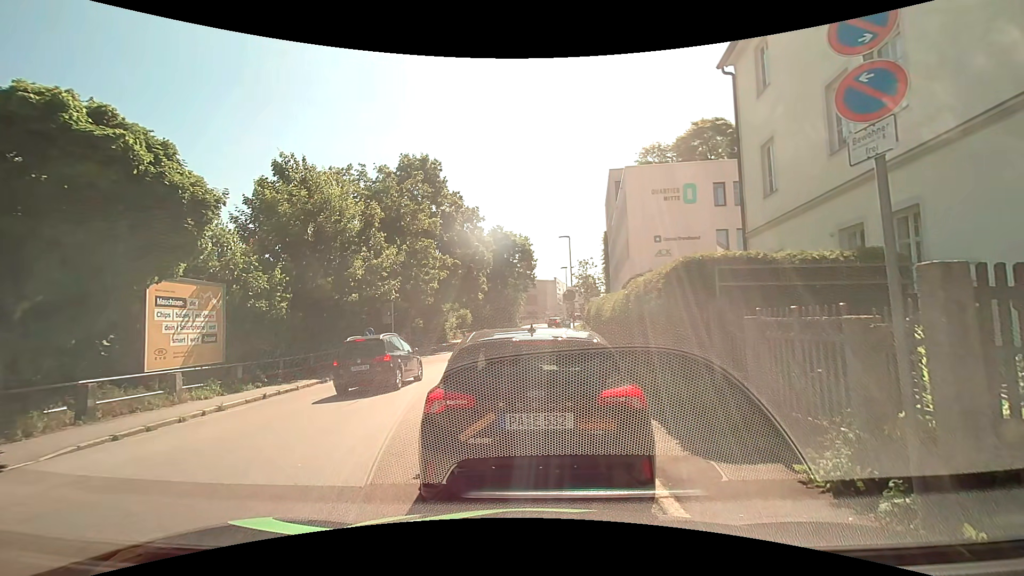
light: Day
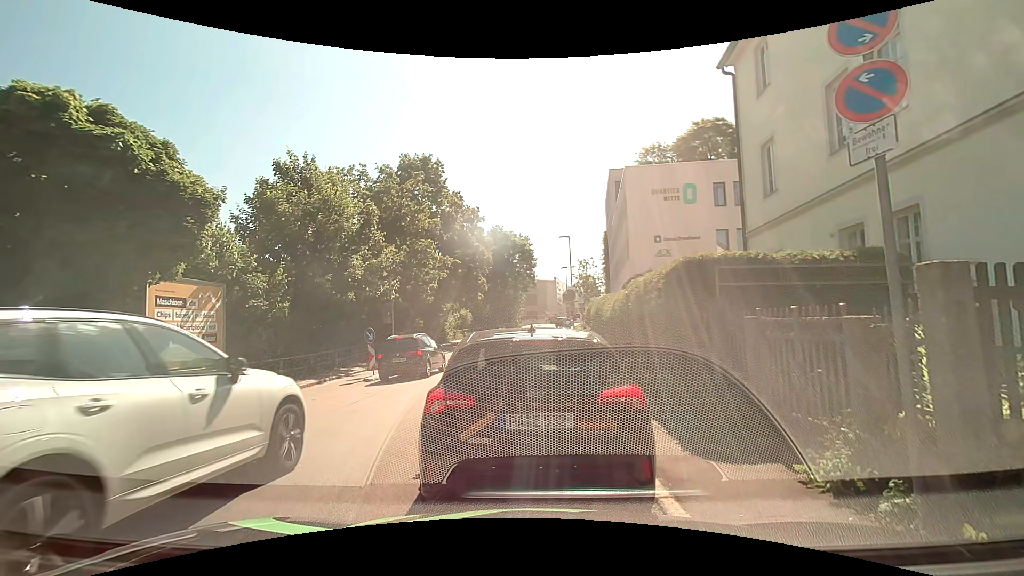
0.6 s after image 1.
(0.0, 0.0) m; 0°
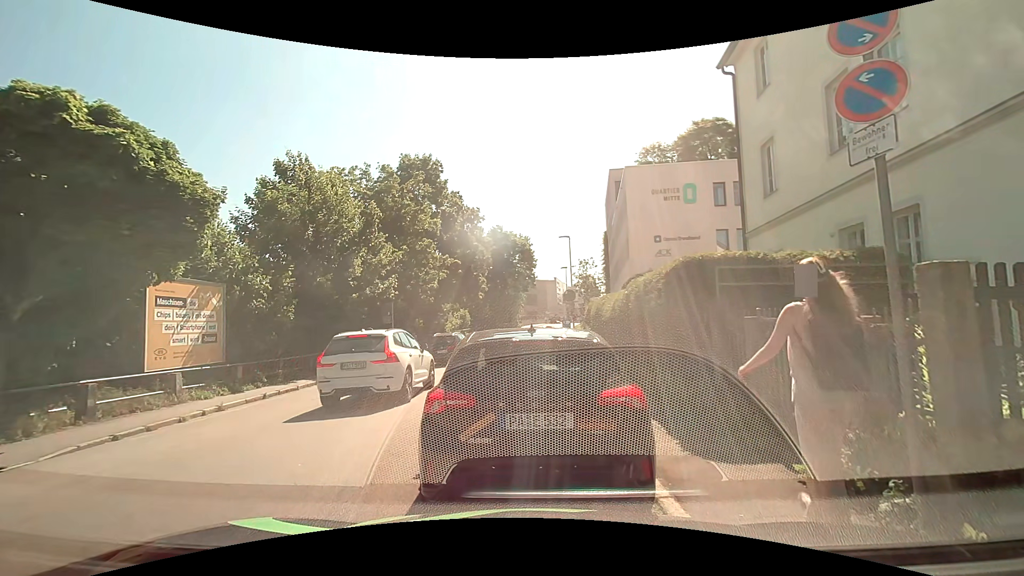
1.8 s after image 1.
(0.0, 0.0) m; 0°
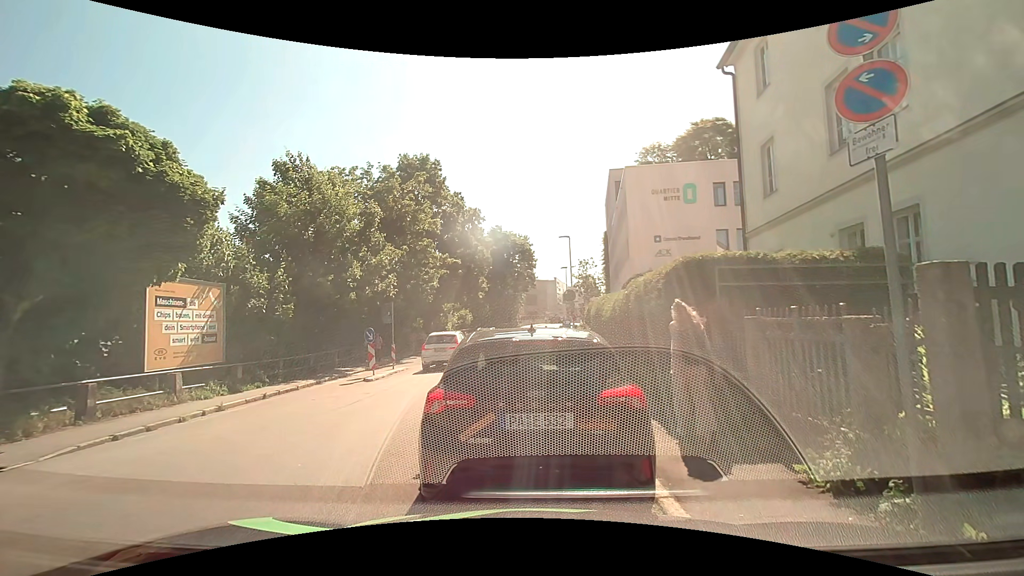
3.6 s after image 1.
(0.0, 0.0) m; 0°
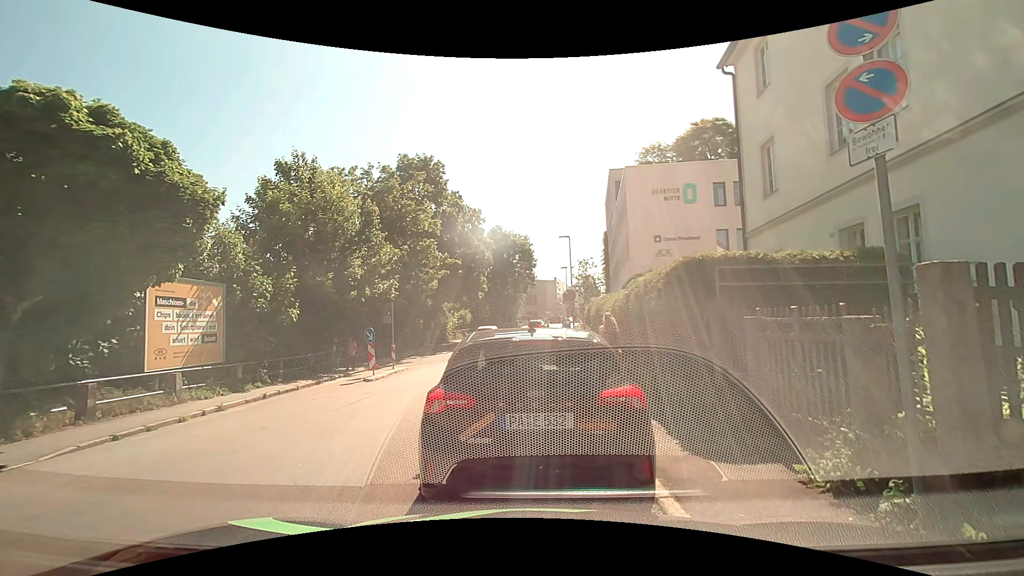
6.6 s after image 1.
(0.0, 0.0) m; 0°
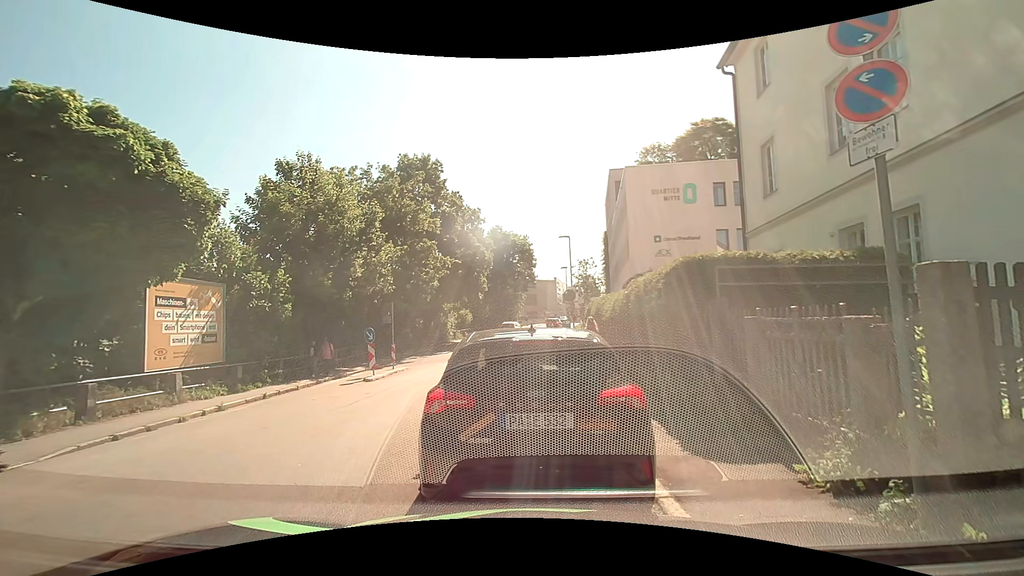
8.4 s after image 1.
(0.0, 0.0) m; 0°
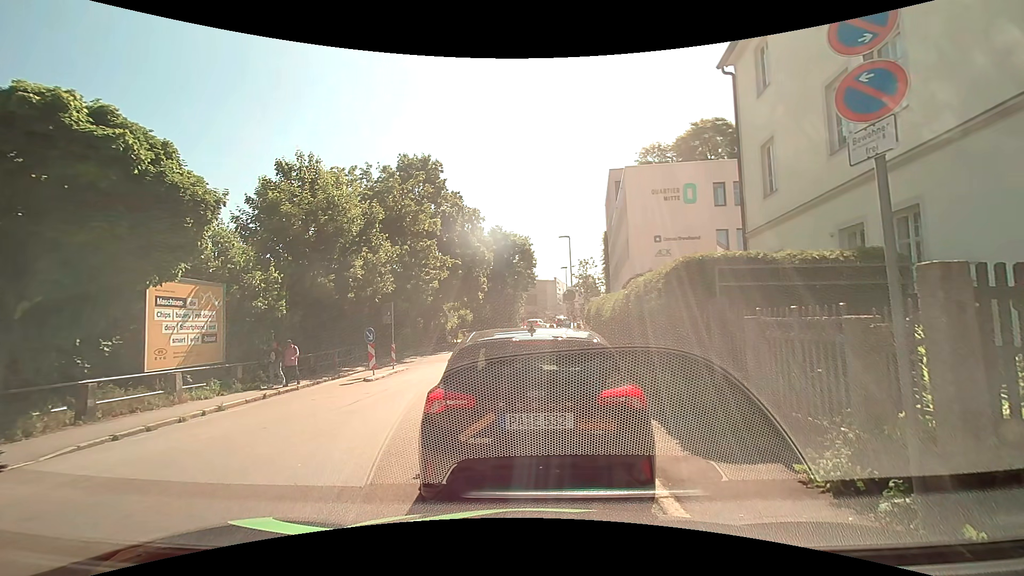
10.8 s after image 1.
(0.0, 0.0) m; 0°
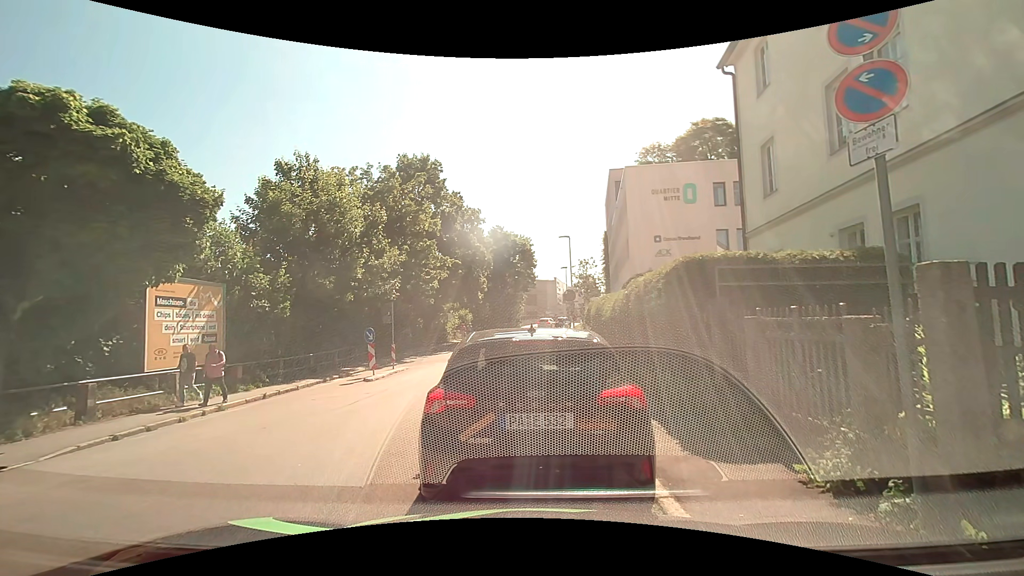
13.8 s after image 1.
(0.0, 0.0) m; 0°
